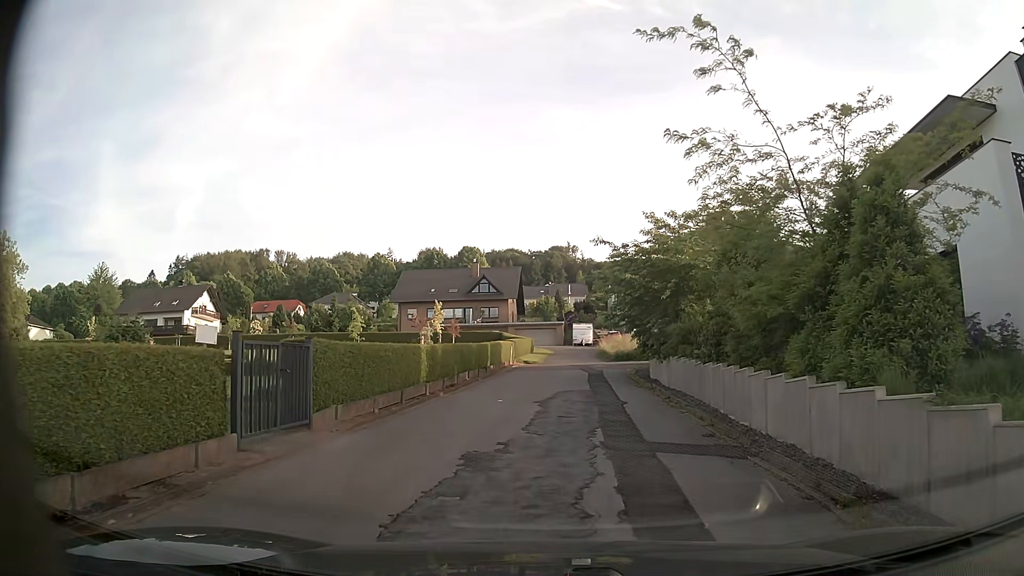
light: Day
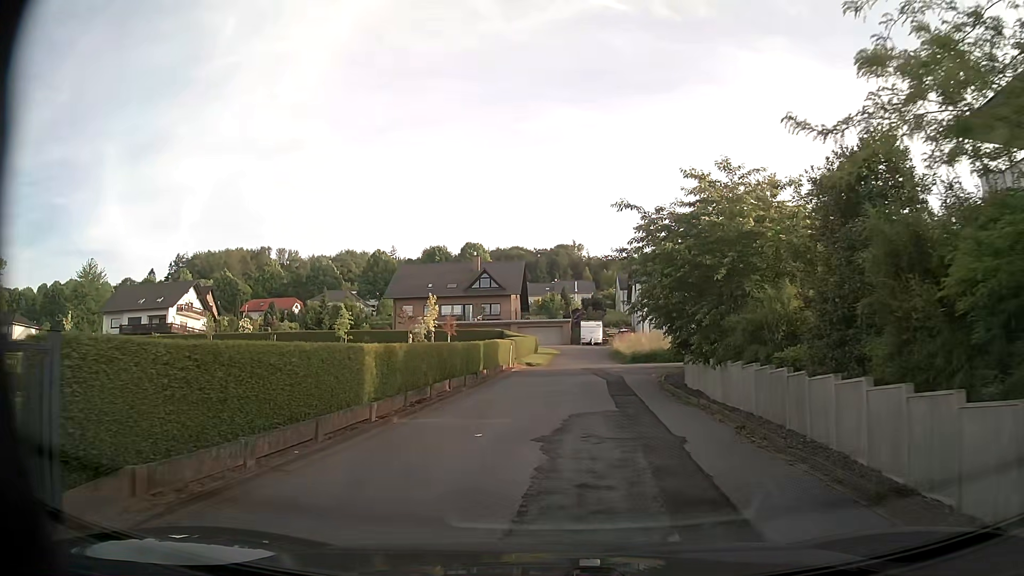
(0.0, +6.3) m; 0°
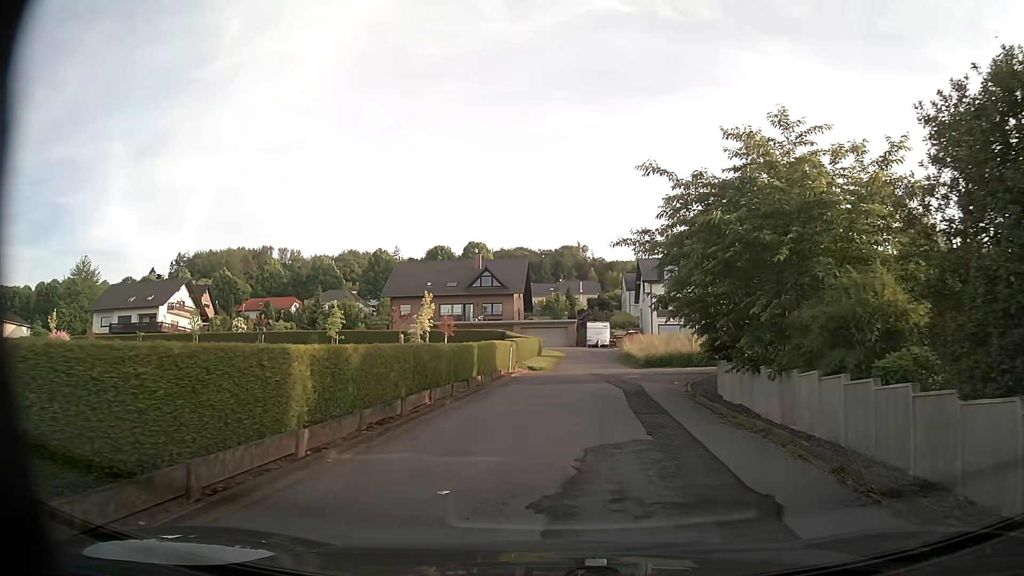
(0.0, +3.8) m; -1°
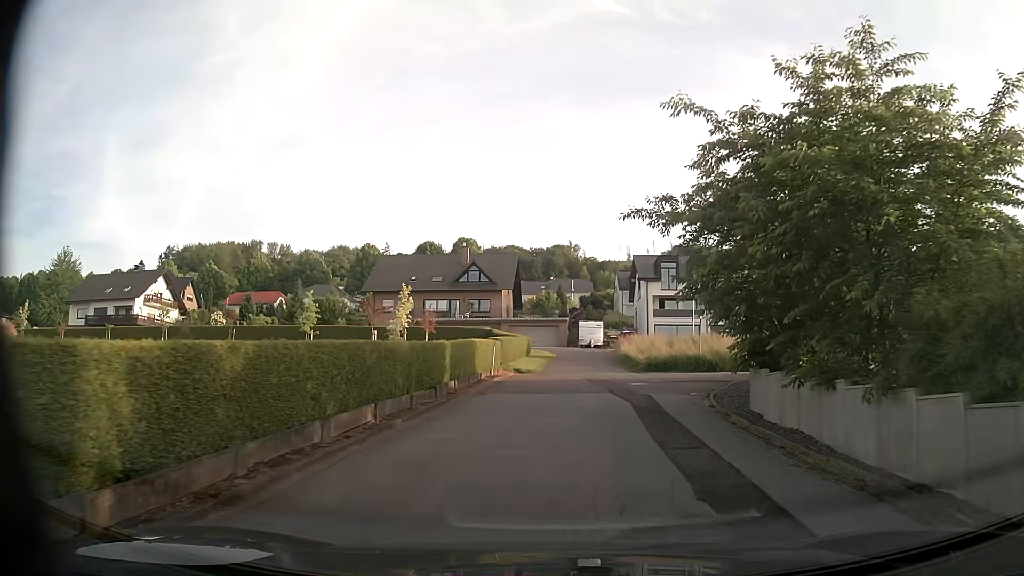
(0.0, +4.1) m; 0°
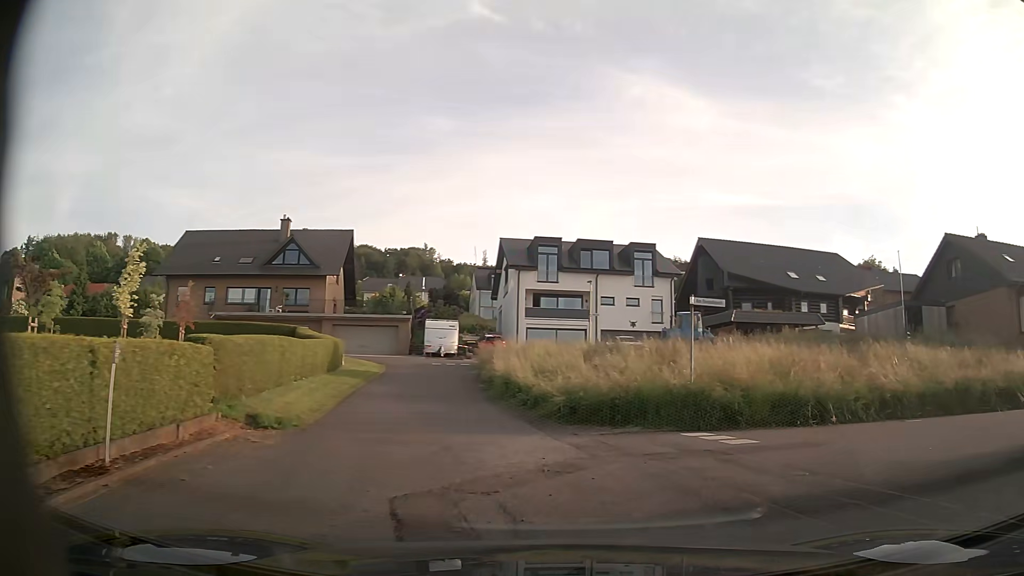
(+1.1, +18.0) m; +12°
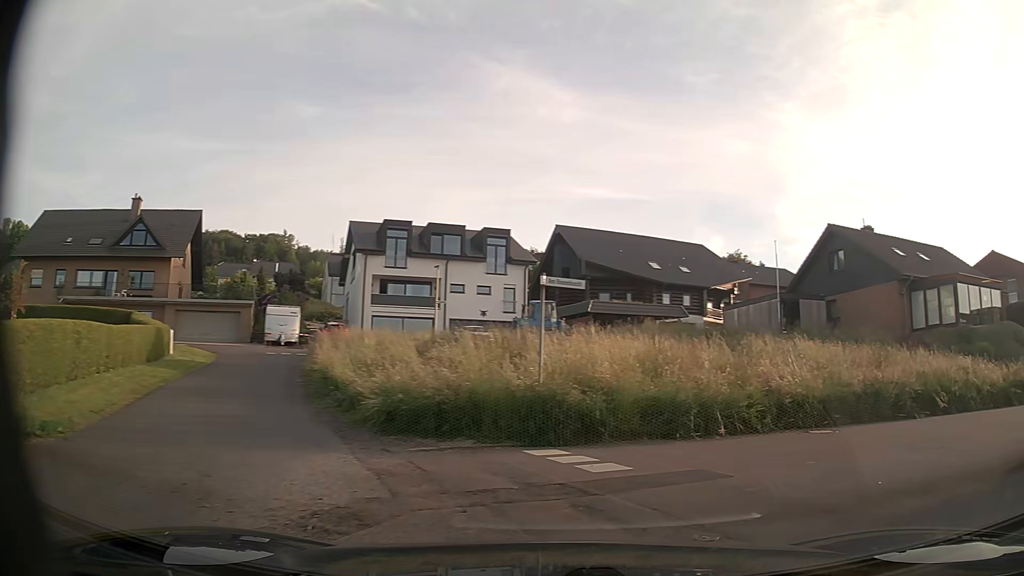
(+0.3, +2.8) m; +11°
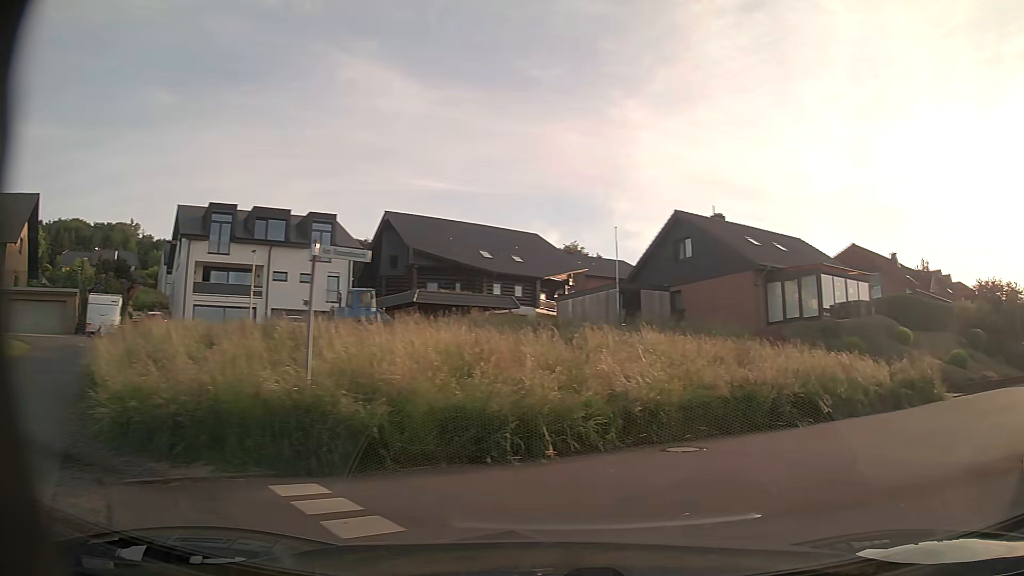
(+0.4, +2.8) m; +15°
